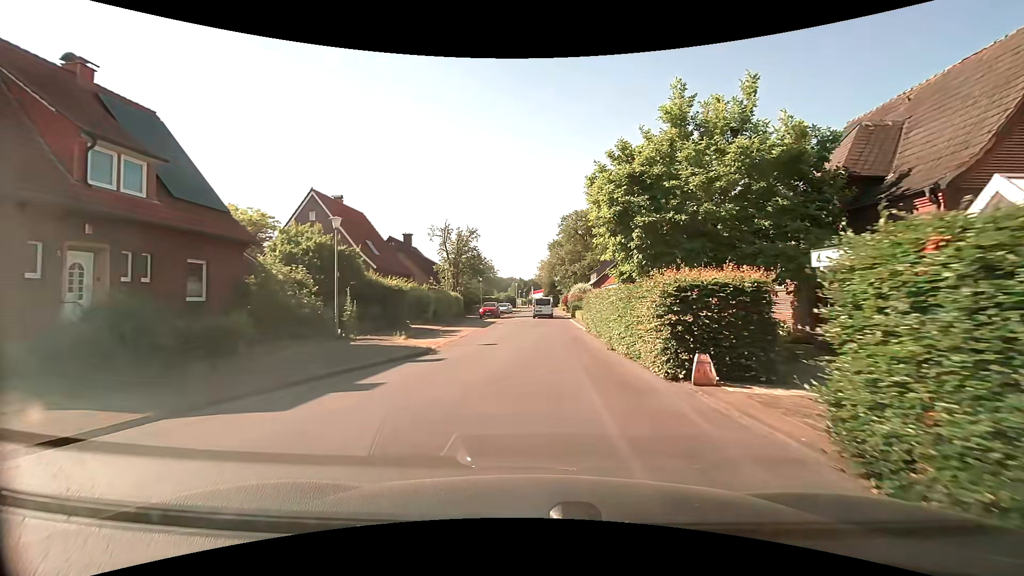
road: residential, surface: paved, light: Day
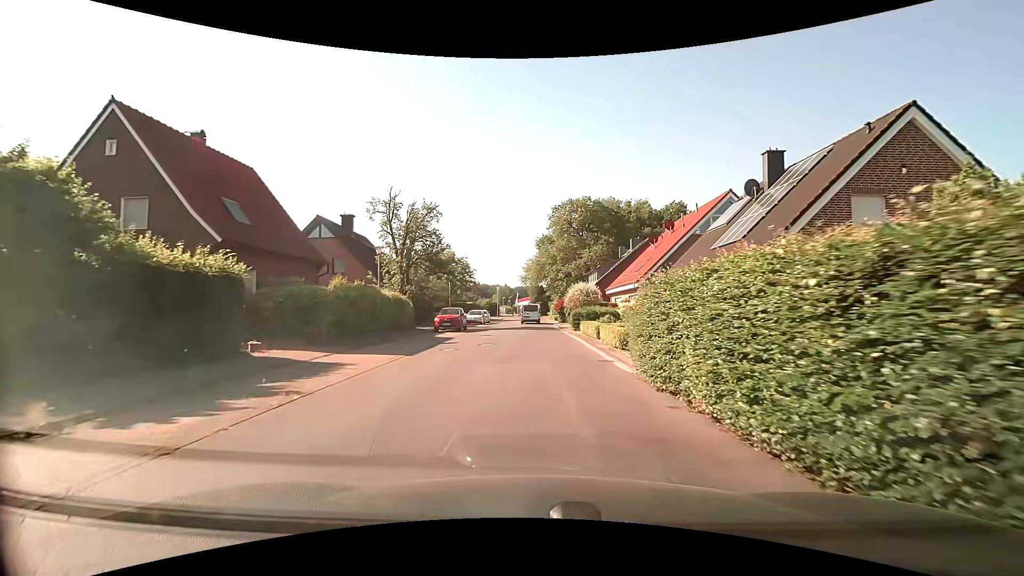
(+0.2, +16.3) m; +1°
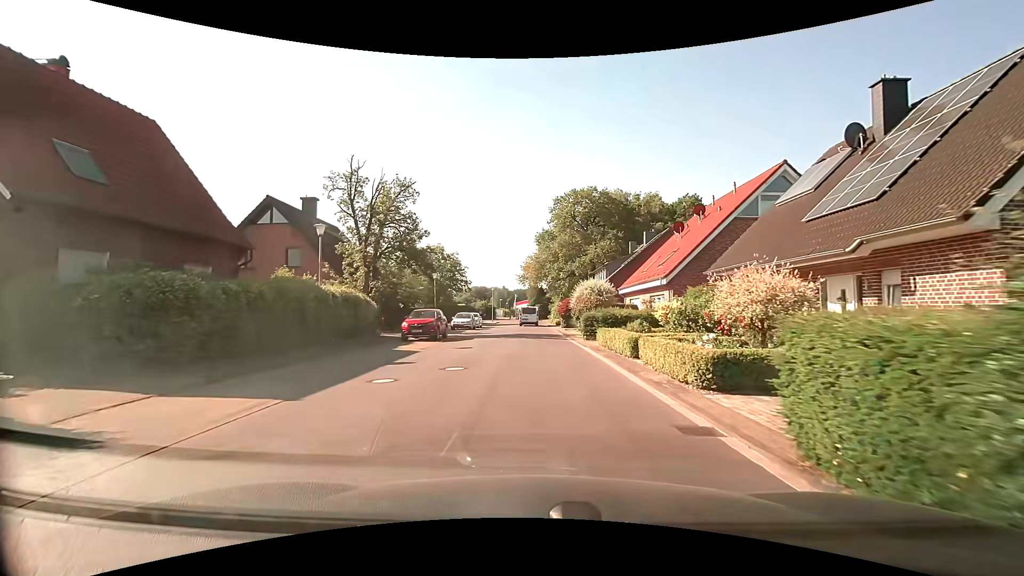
(+0.1, +7.9) m; 0°
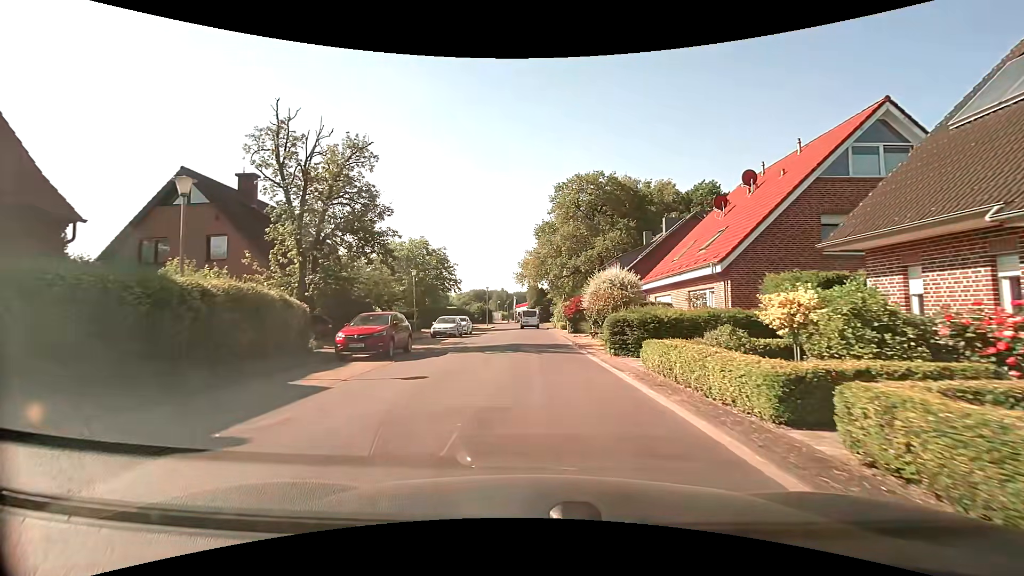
(0.0, +8.4) m; 0°
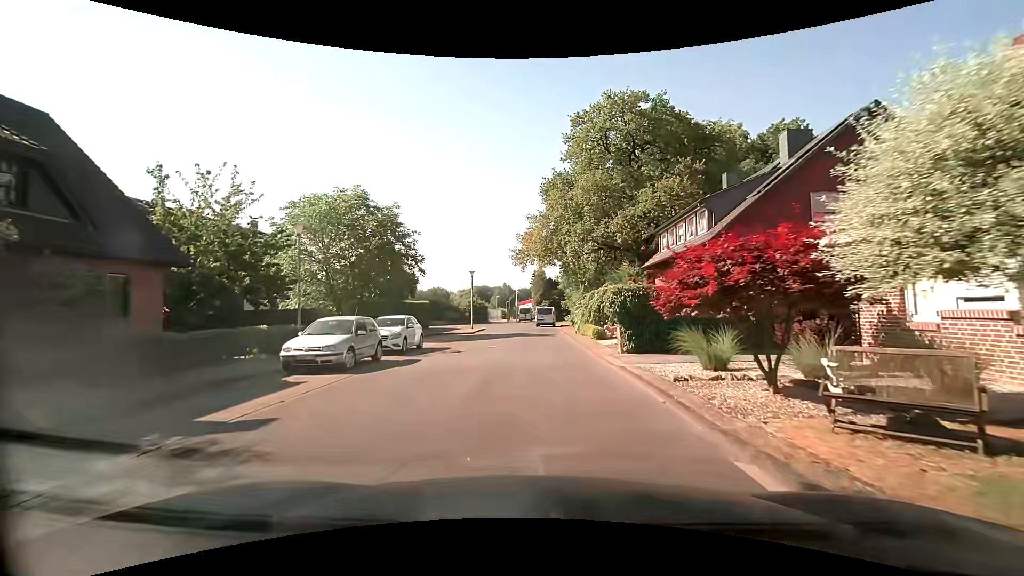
(-0.3, +20.5) m; -1°
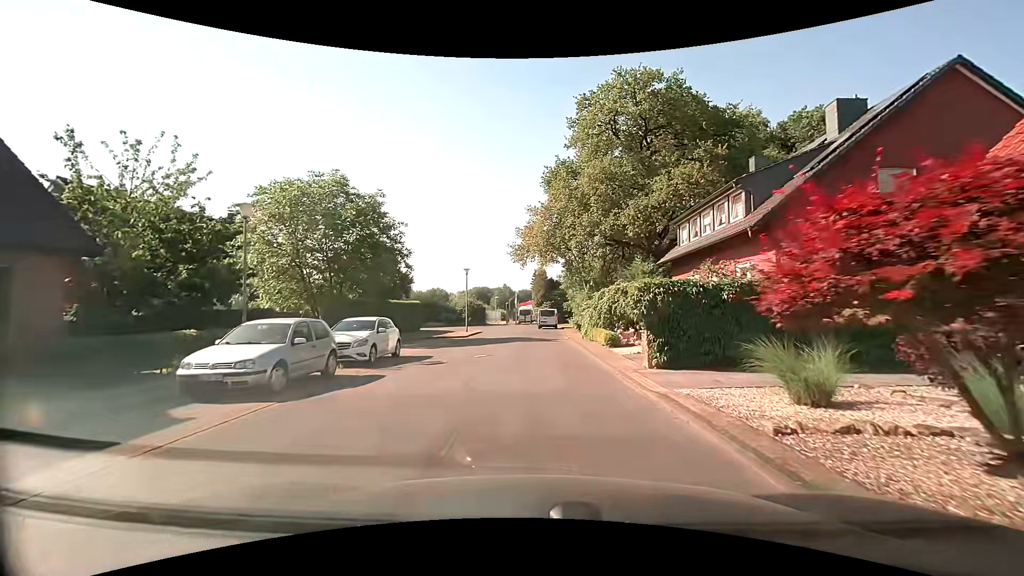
(0.0, +3.8) m; -1°
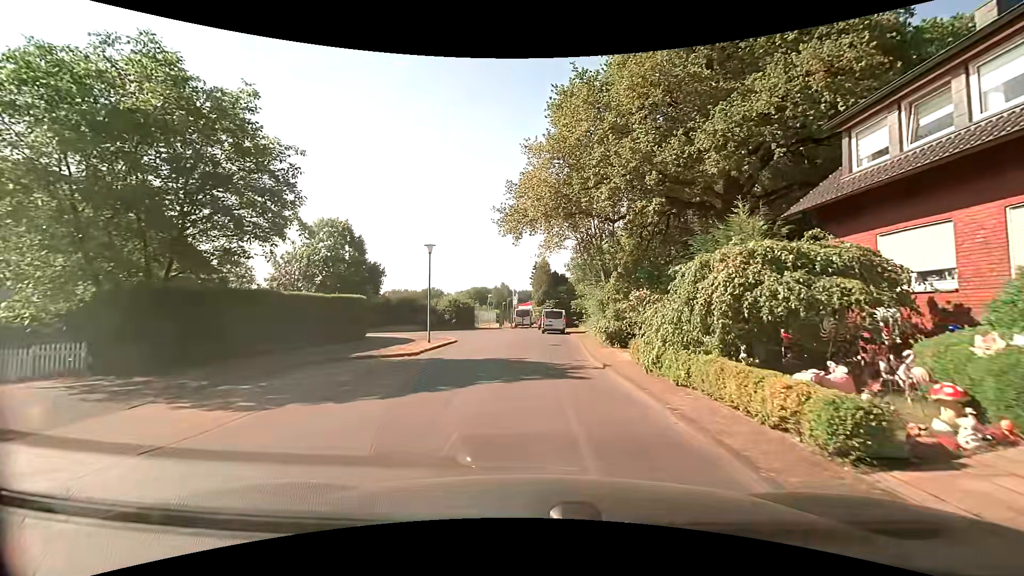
(+0.1, +14.1) m; +1°
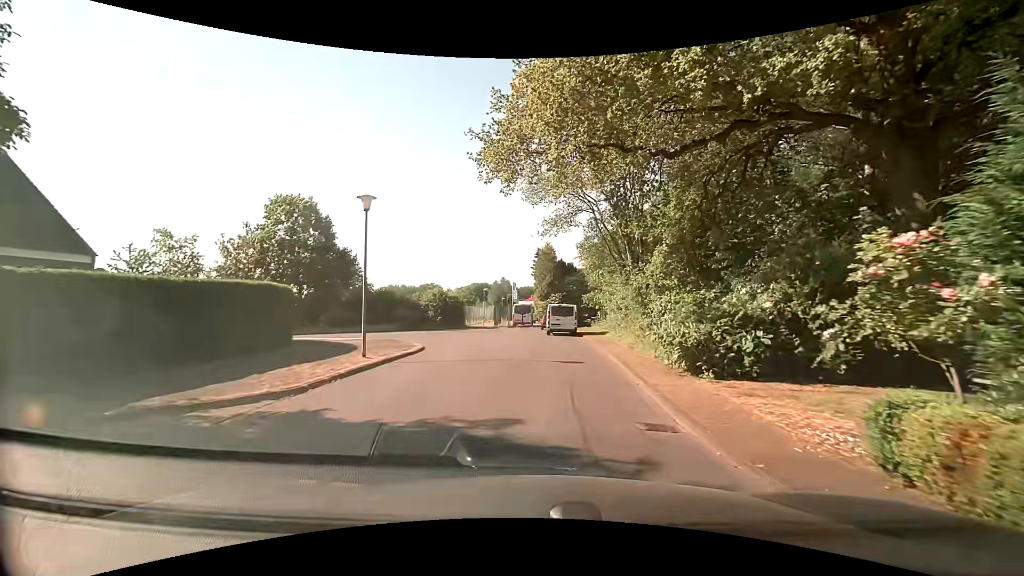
(-0.1, +10.0) m; -1°
